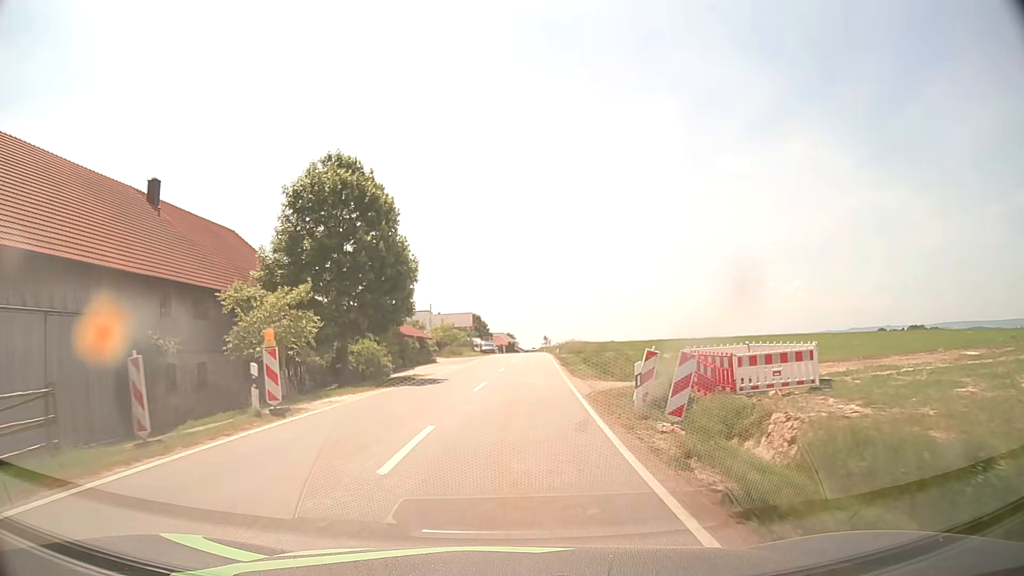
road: tertiary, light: Day
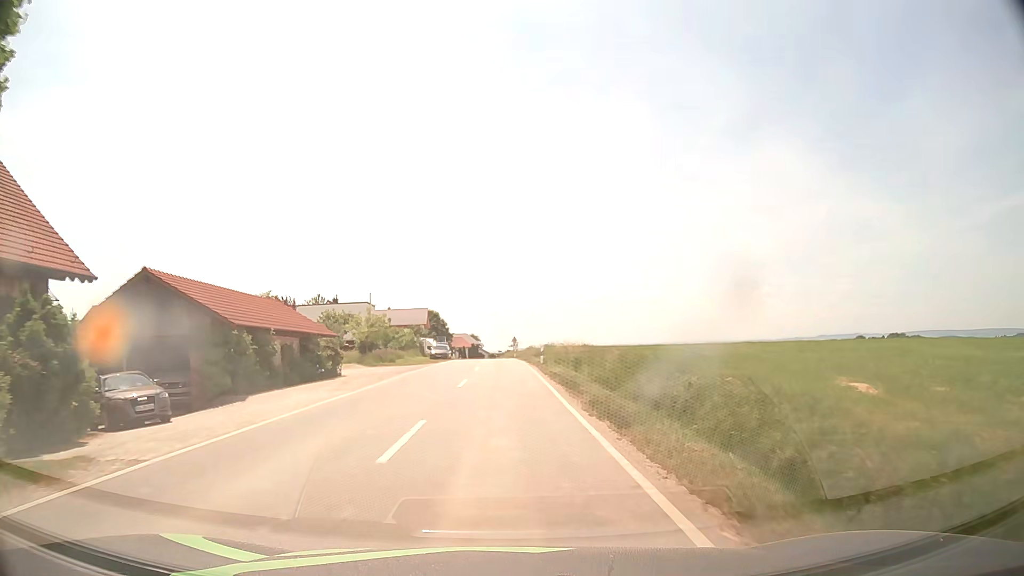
(+0.6, +23.1) m; +3°
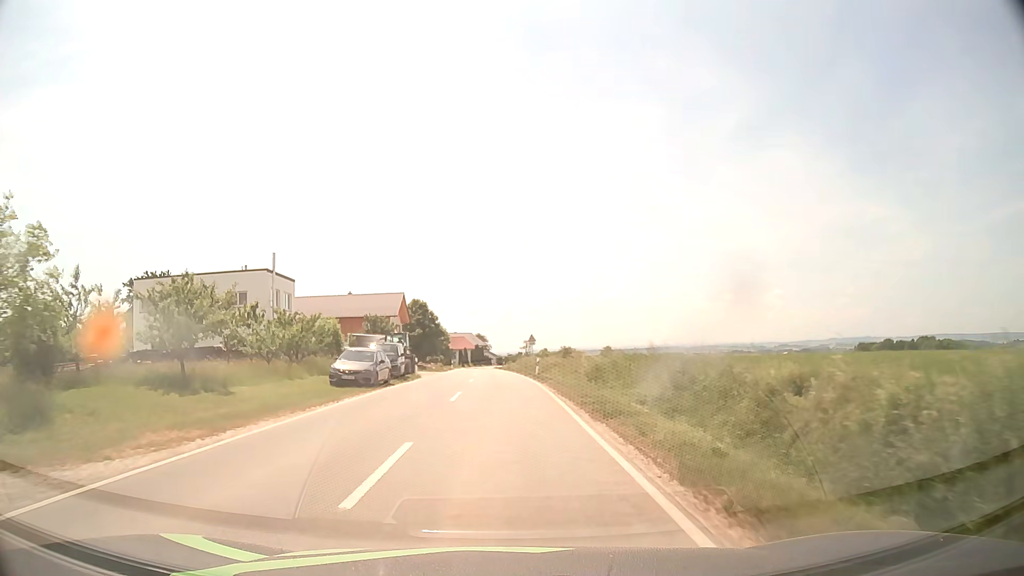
(0.0, +38.7) m; -1°
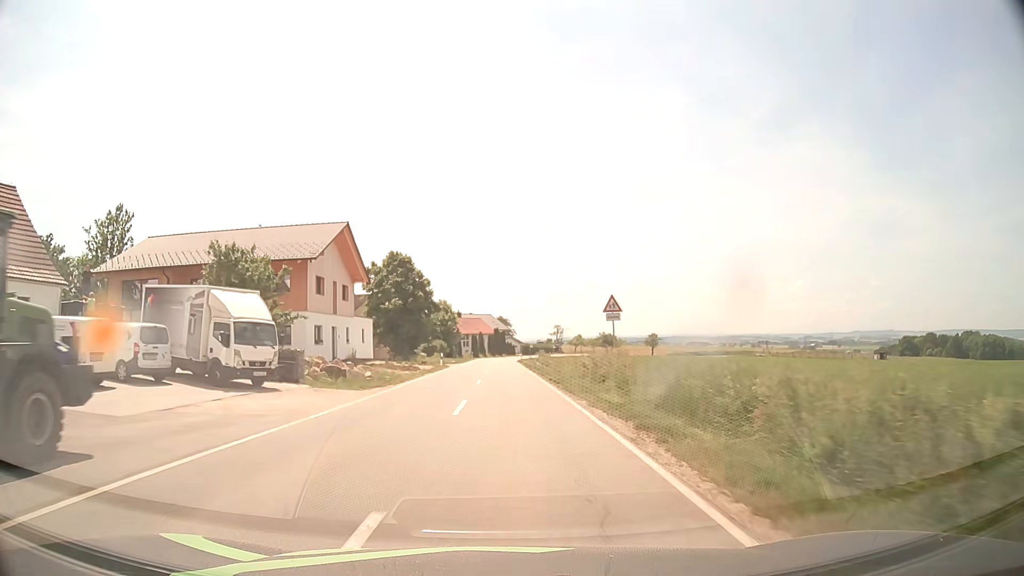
(-0.8, +40.5) m; -2°
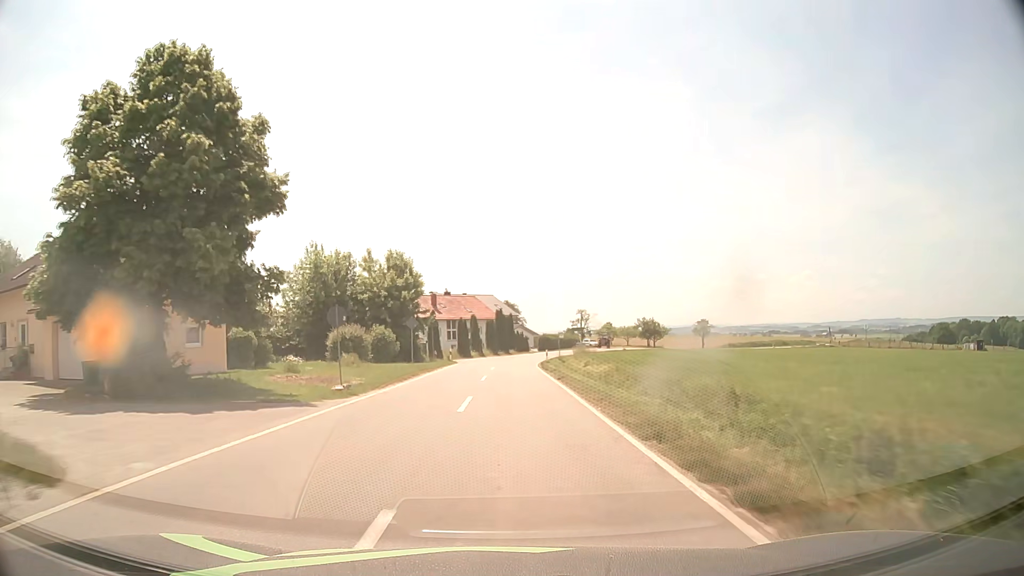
(-0.2, +48.6) m; 0°
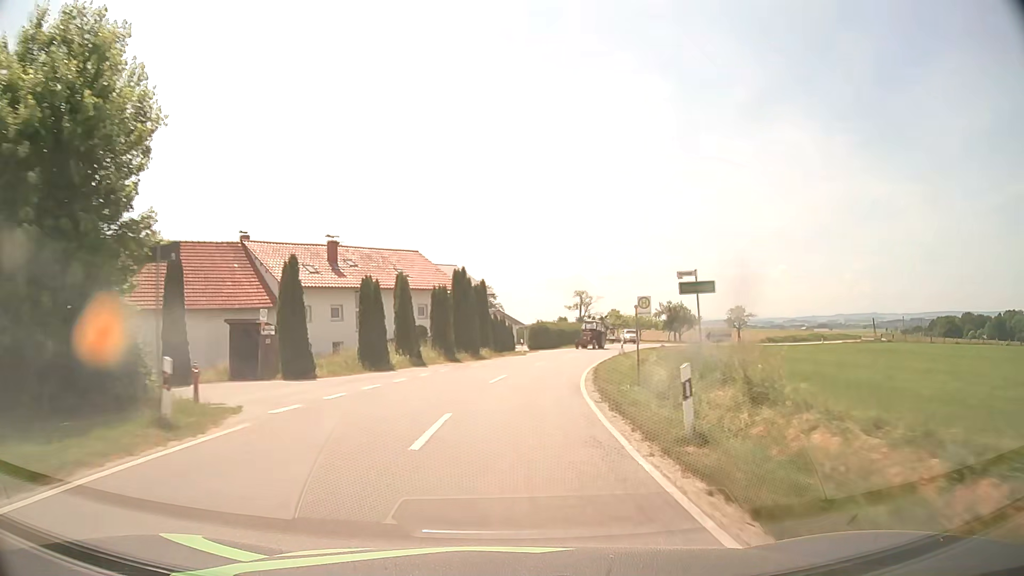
(+0.2, +41.7) m; +2°
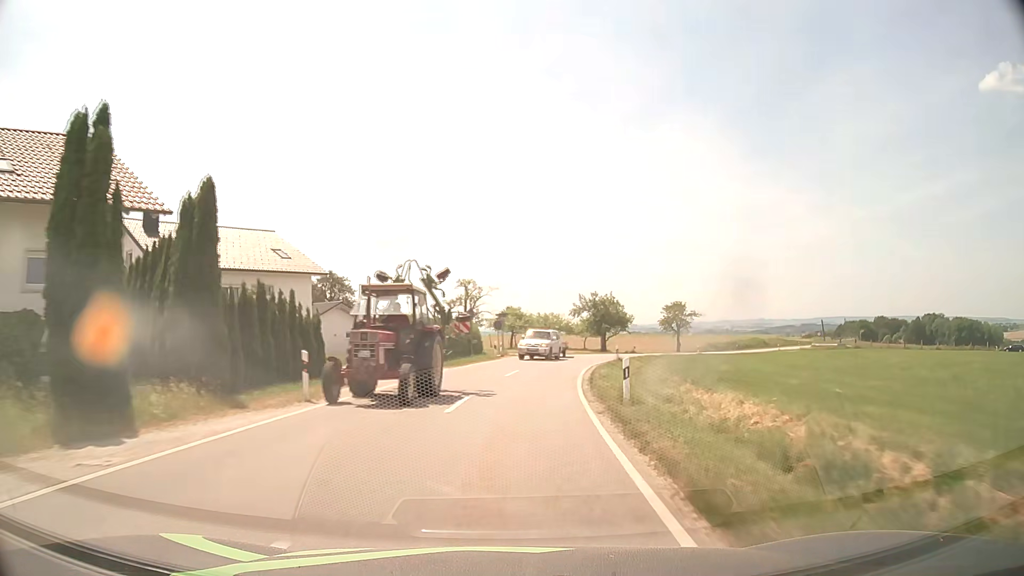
(+2.6, +31.6) m; +10°
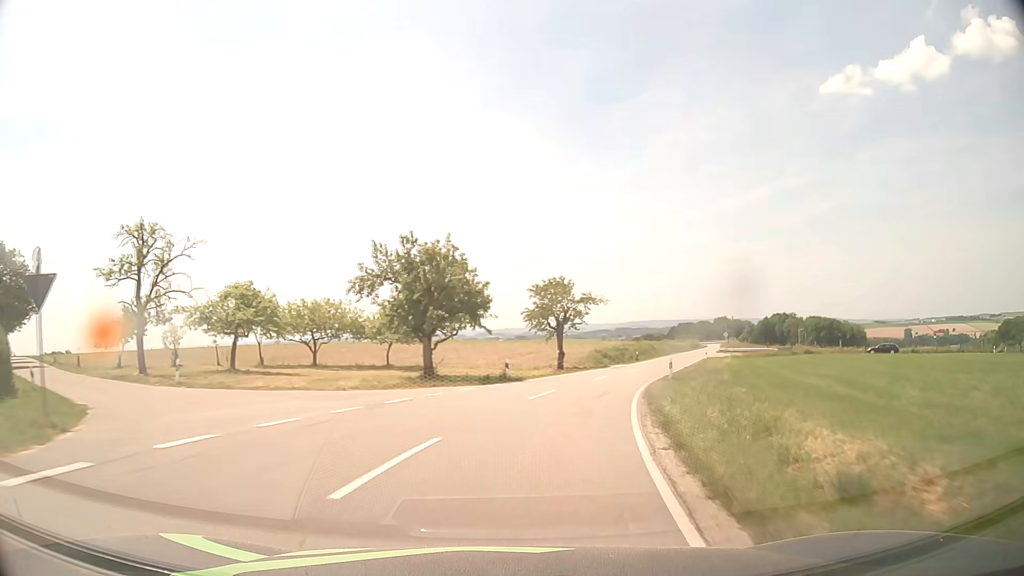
(+5.0, +42.2) m; +15°
(+1, +10) (+2, +20) (+5, +29) (+8, +39) (+12, +48) (+15, +58) (+19, +67) (+22, +76) (+26, +86) (+30, +95) m
